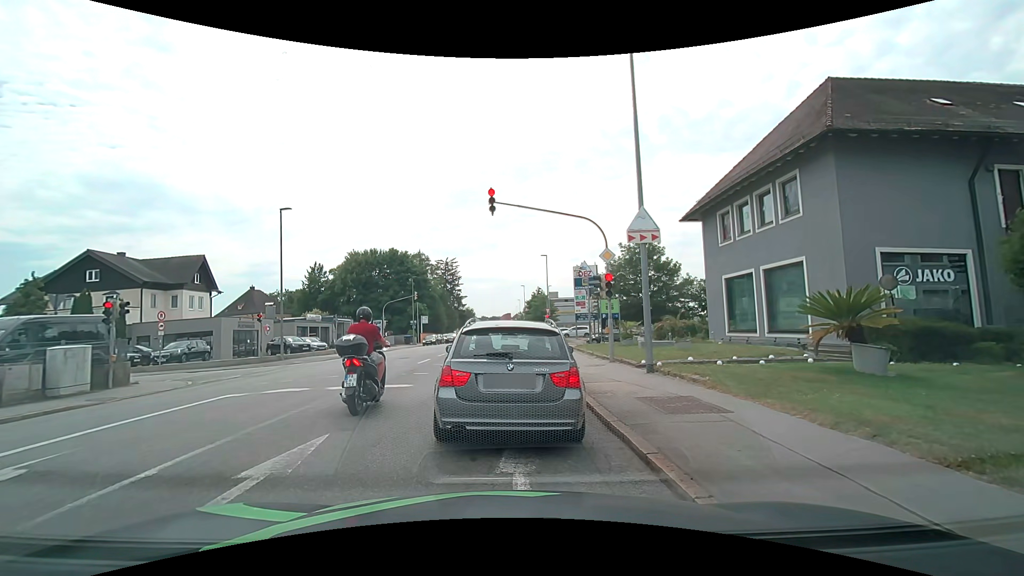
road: tertiary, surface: asphalt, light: Day
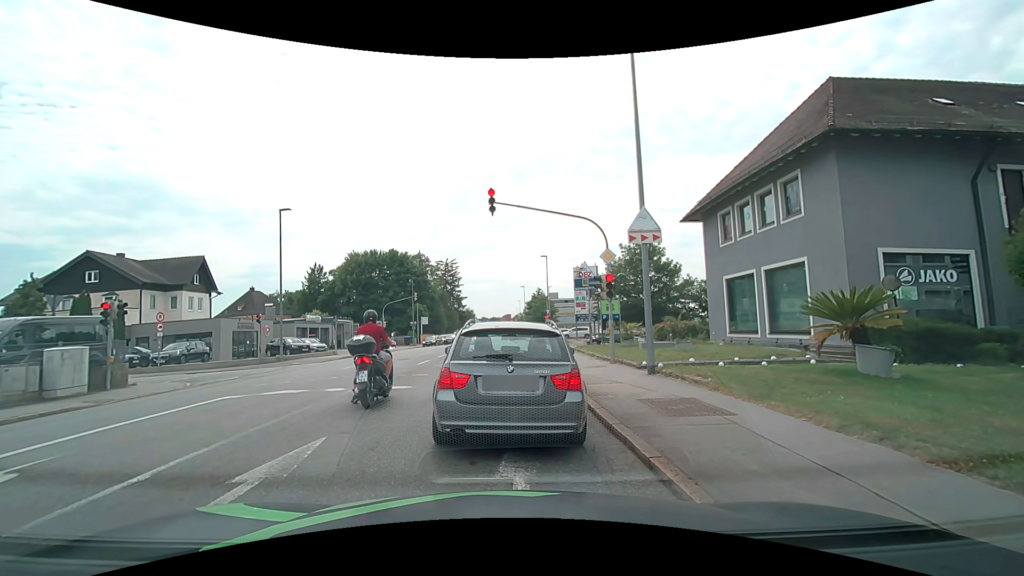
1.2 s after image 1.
(0.0, +0.2) m; 0°
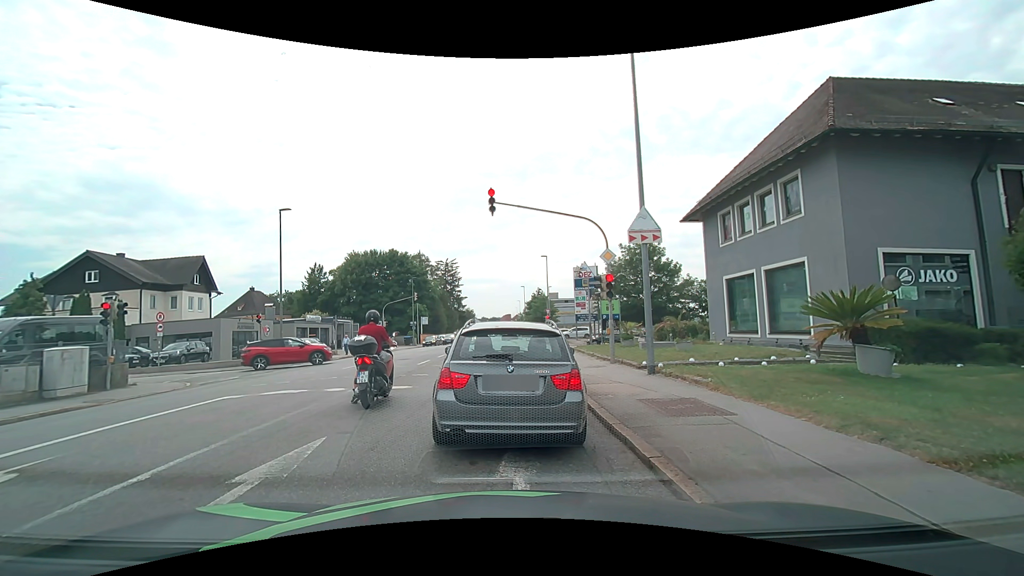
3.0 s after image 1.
(0.0, 0.0) m; 0°
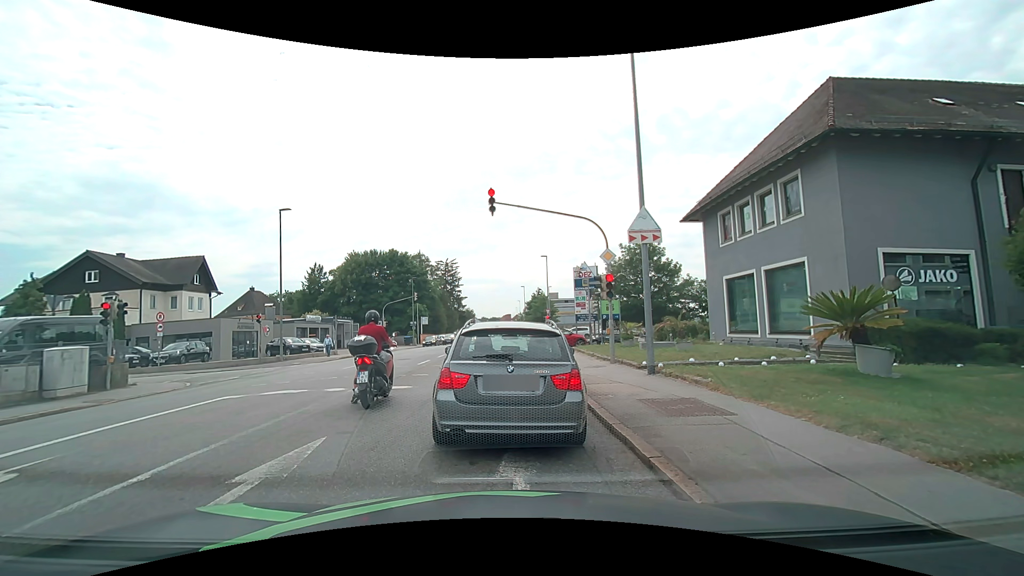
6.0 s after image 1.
(0.0, 0.0) m; 0°
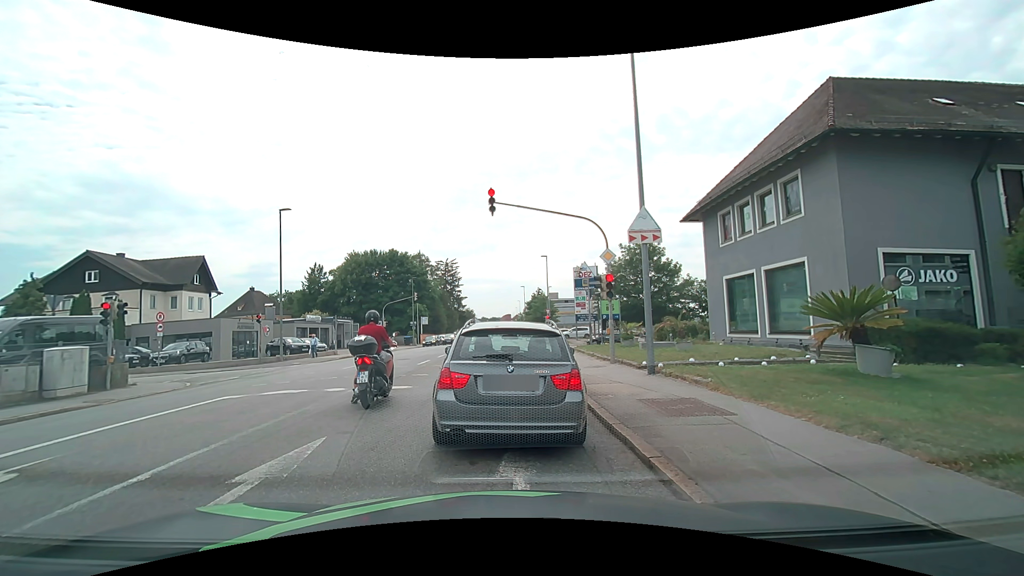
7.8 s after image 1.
(0.0, 0.0) m; 0°
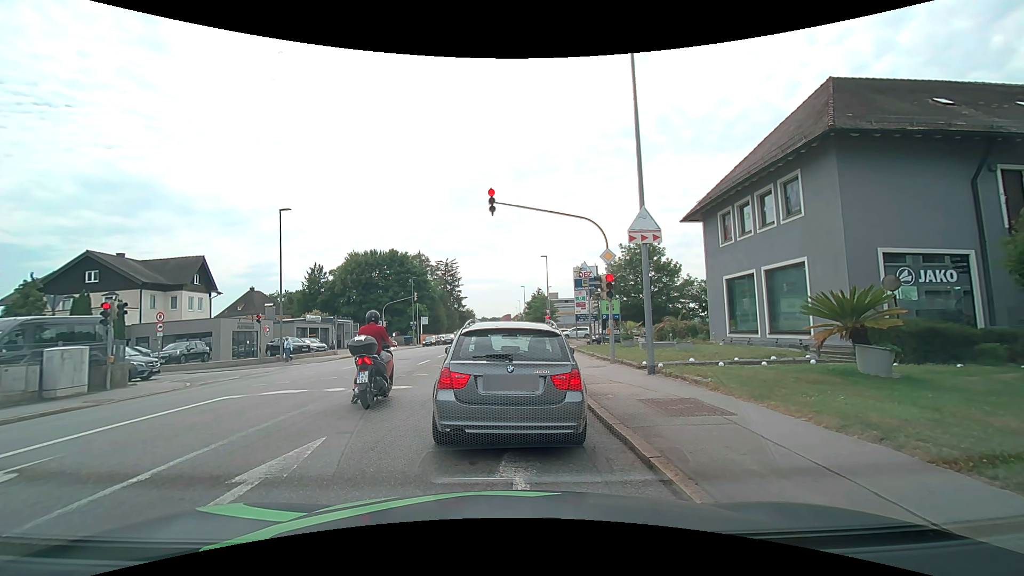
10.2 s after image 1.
(0.0, 0.0) m; 0°
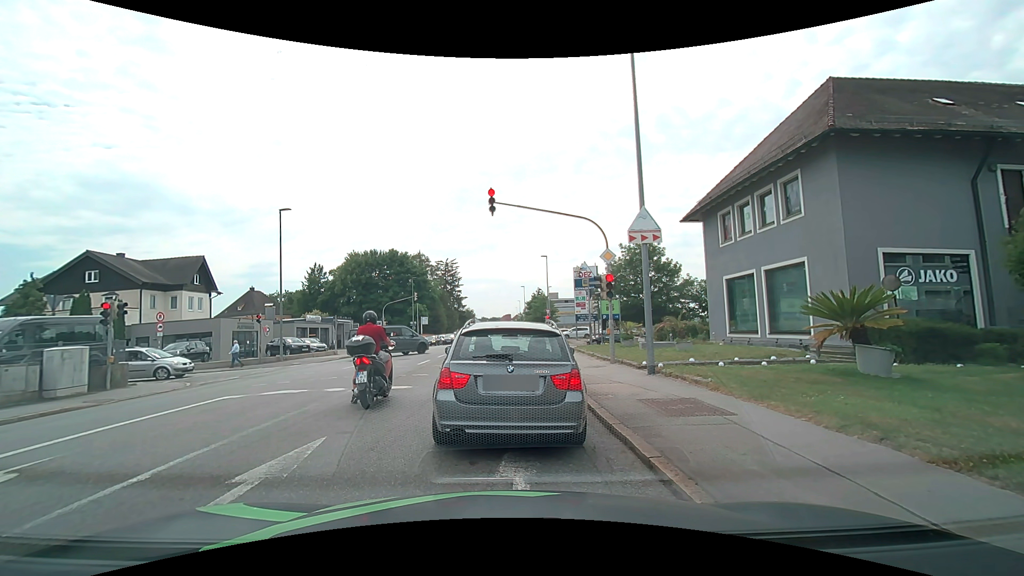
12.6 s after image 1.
(0.0, 0.0) m; 0°
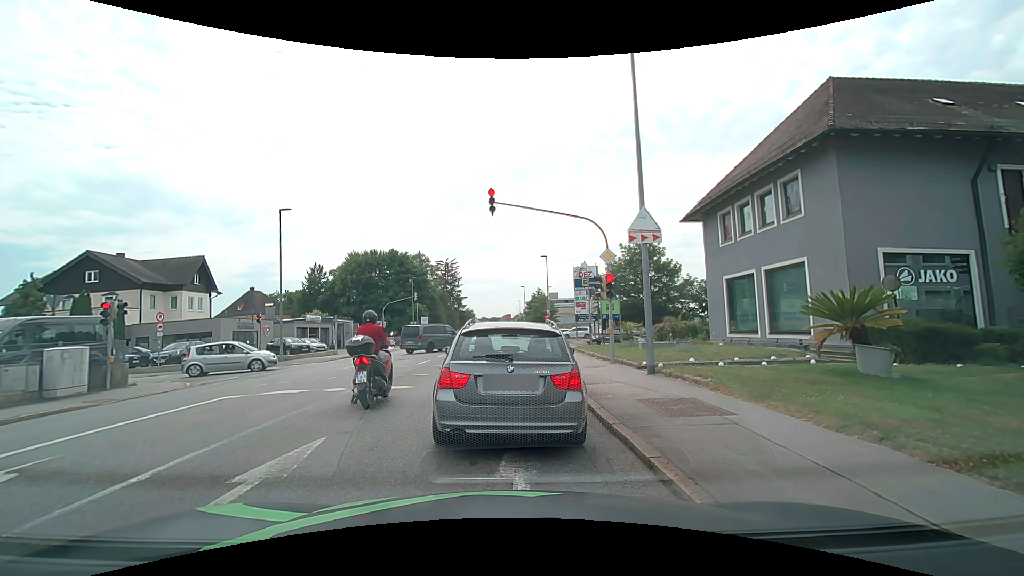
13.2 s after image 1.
(0.0, 0.0) m; 0°
(0, +10) (0, +20) (0, +30) (0, +40) (+1, +50) (+1, +60) (+1, +70) (+1, +80) (+1, +90) (+1, +100) m
